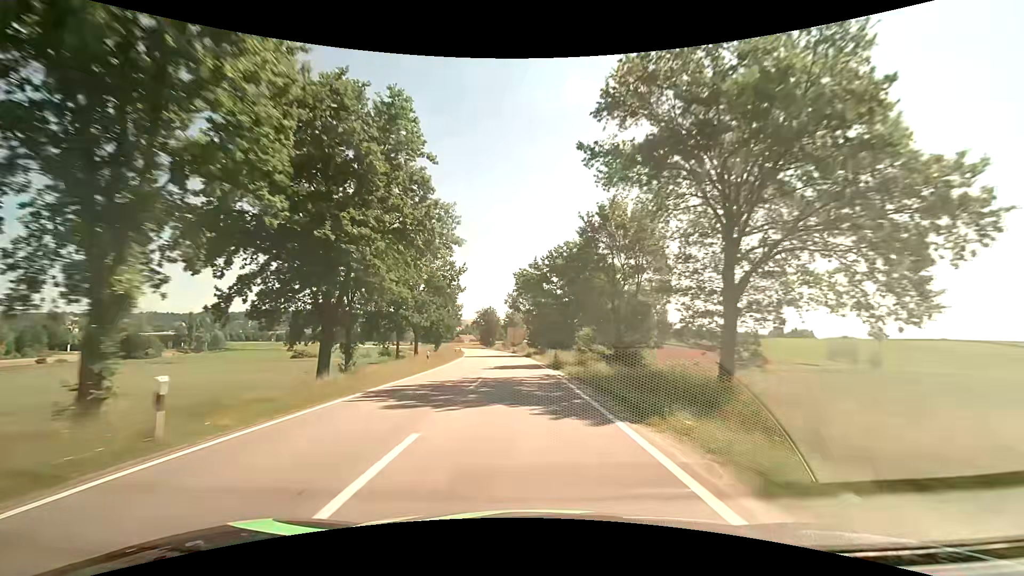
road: secondary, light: Day
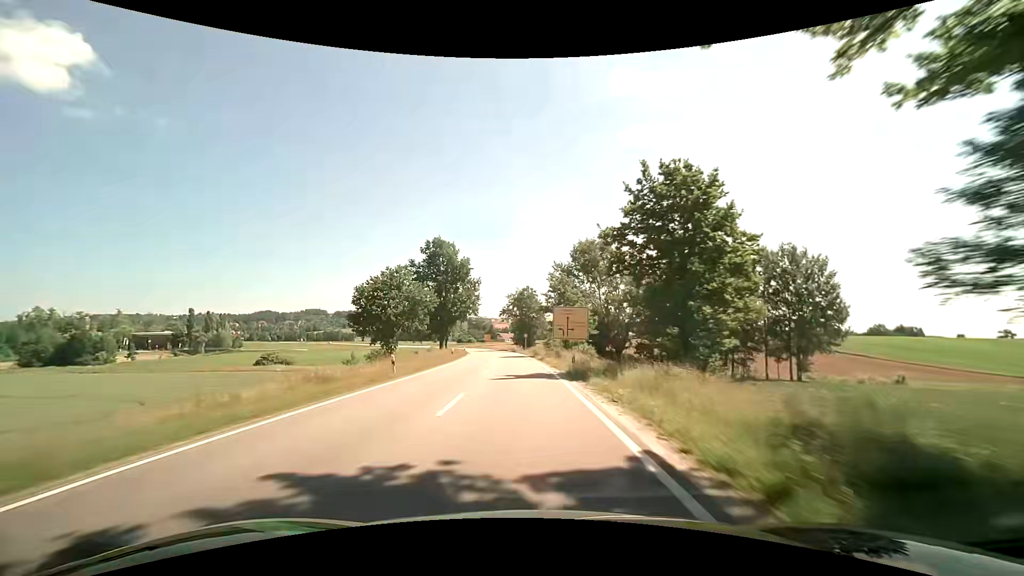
(-2.3, +53.8) m; -5°
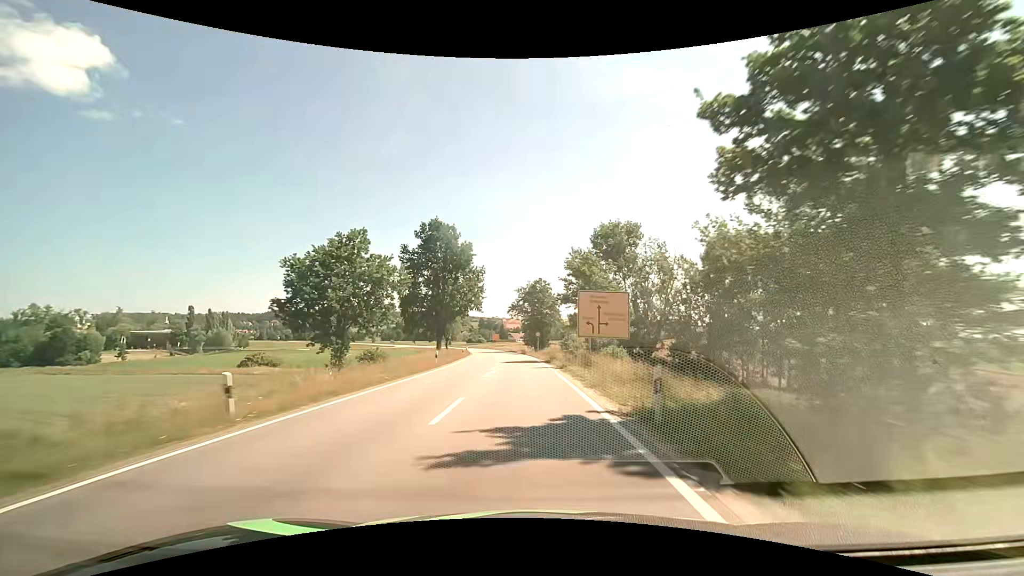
(-0.2, +12.9) m; -1°
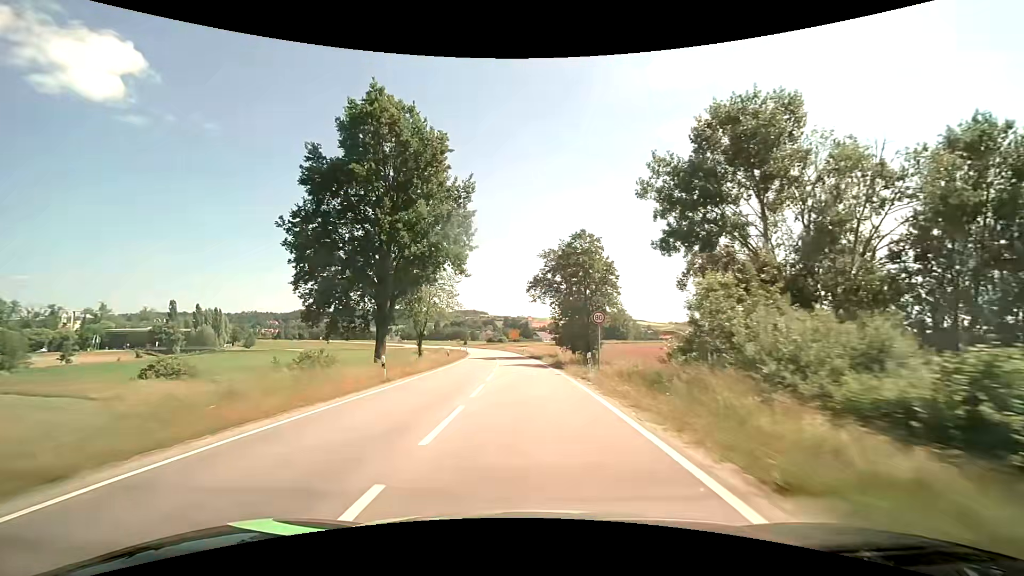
(-1.1, +37.7) m; -3°
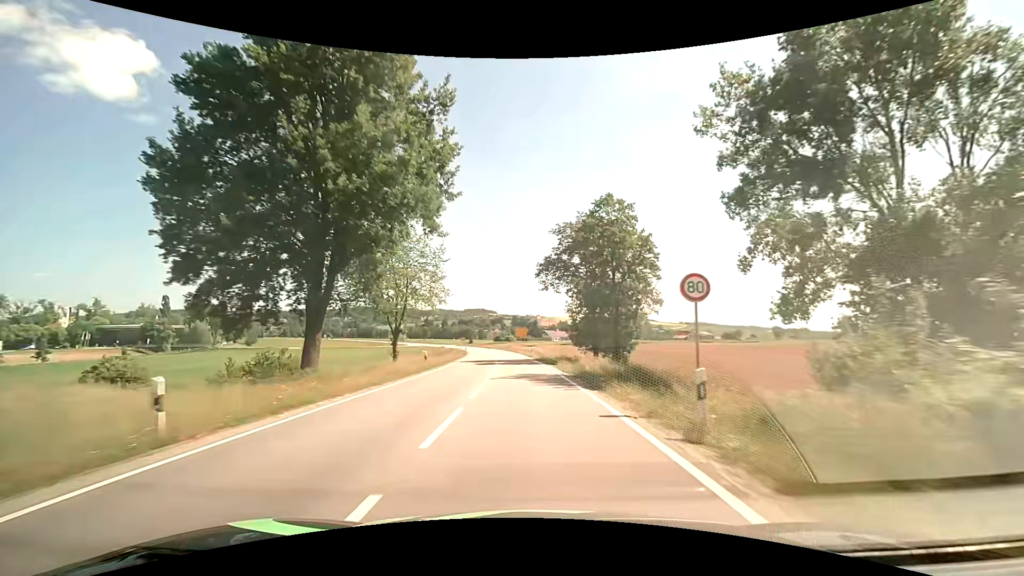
(-0.1, +12.2) m; -1°
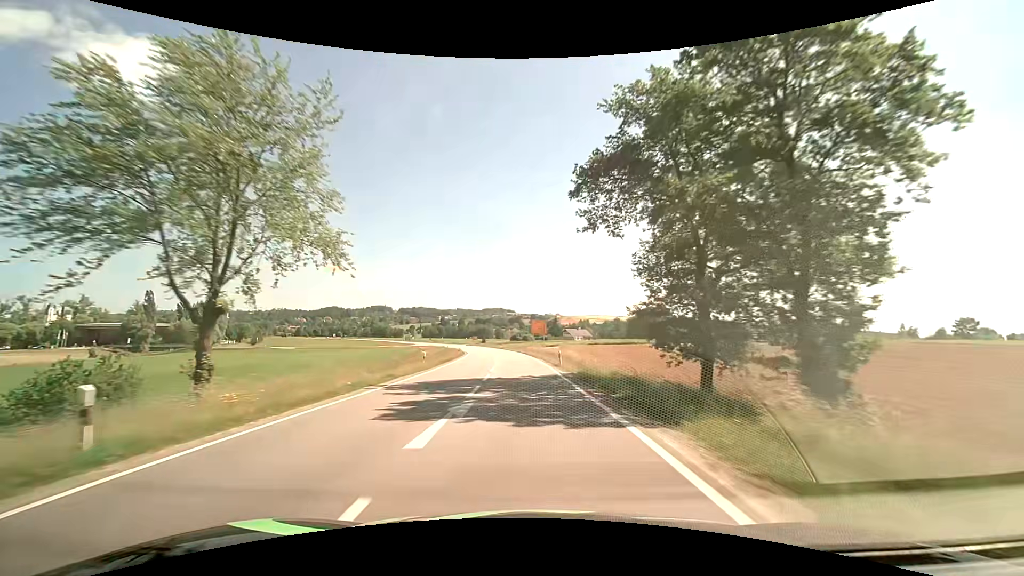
(-0.4, +24.1) m; -2°
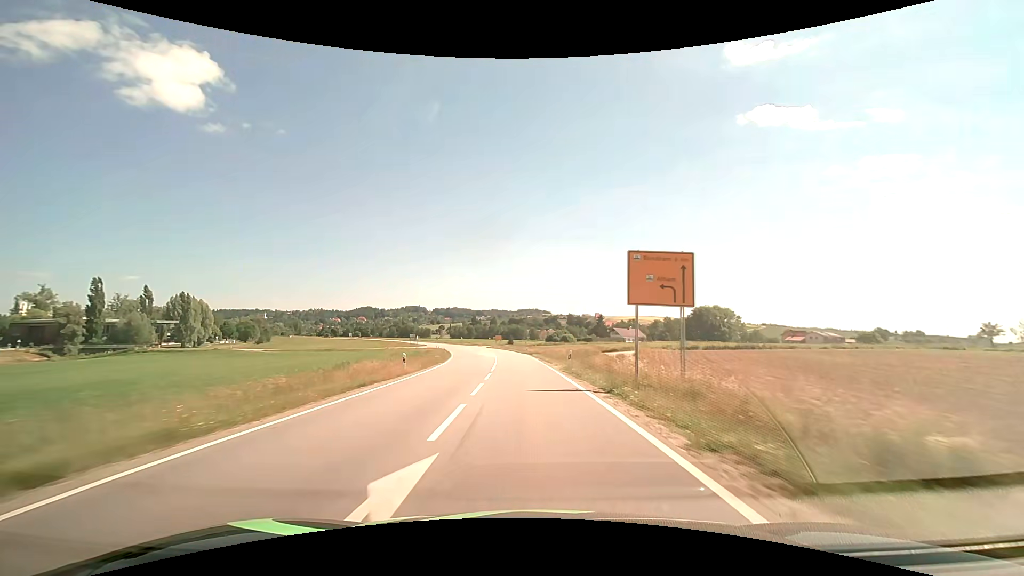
(-1.7, +47.2) m; -4°
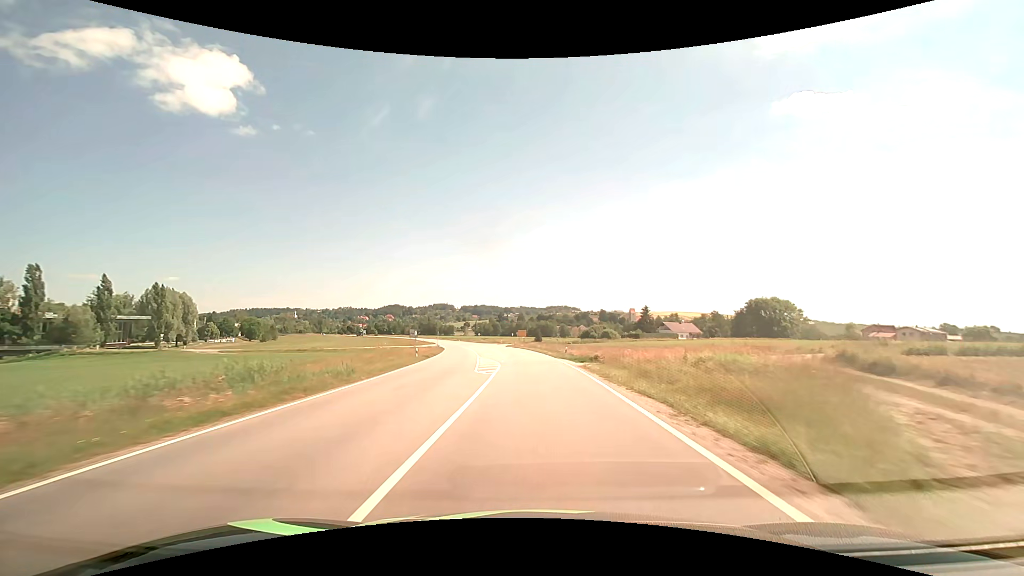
(-1.1, +35.1) m; -3°
(0, +10) (0, +20) (-1, +30) (-1, +40) (-1, +50) (-2, +60) (-3, +70) (-4, +80) (-6, +90) (-7, +100) m
